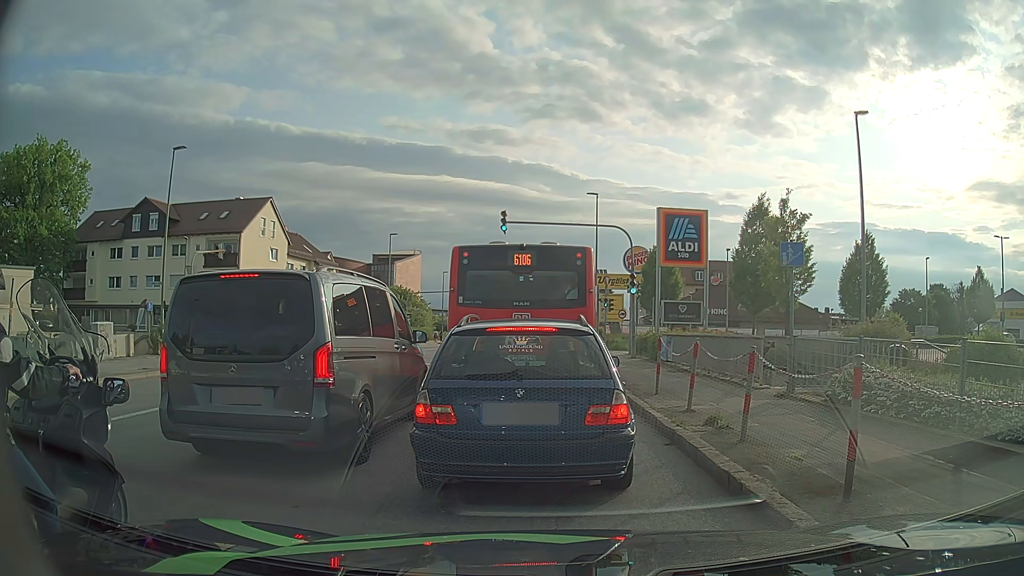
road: tertiary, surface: asphalt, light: Day
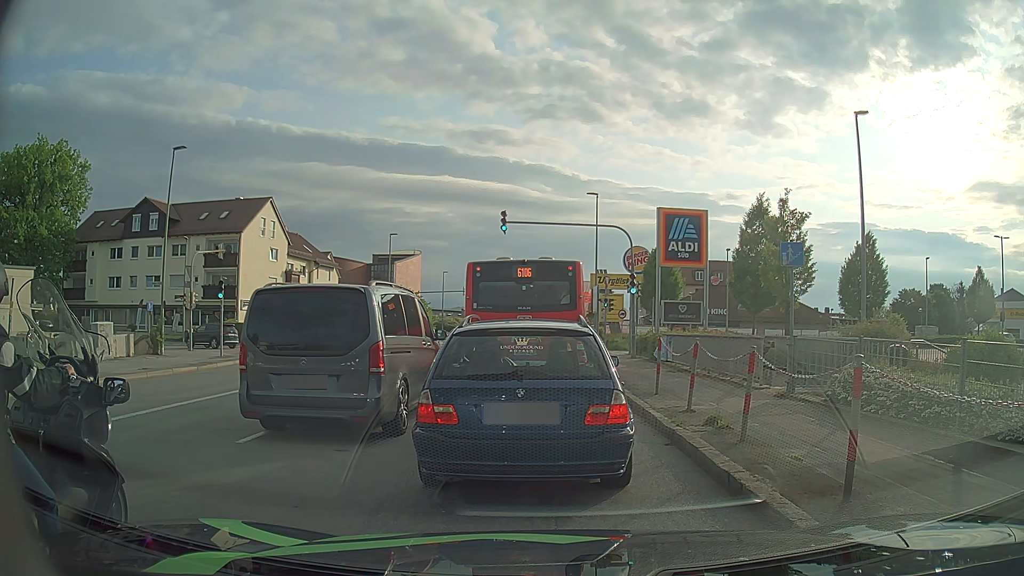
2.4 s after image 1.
(0.0, 0.0) m; 0°
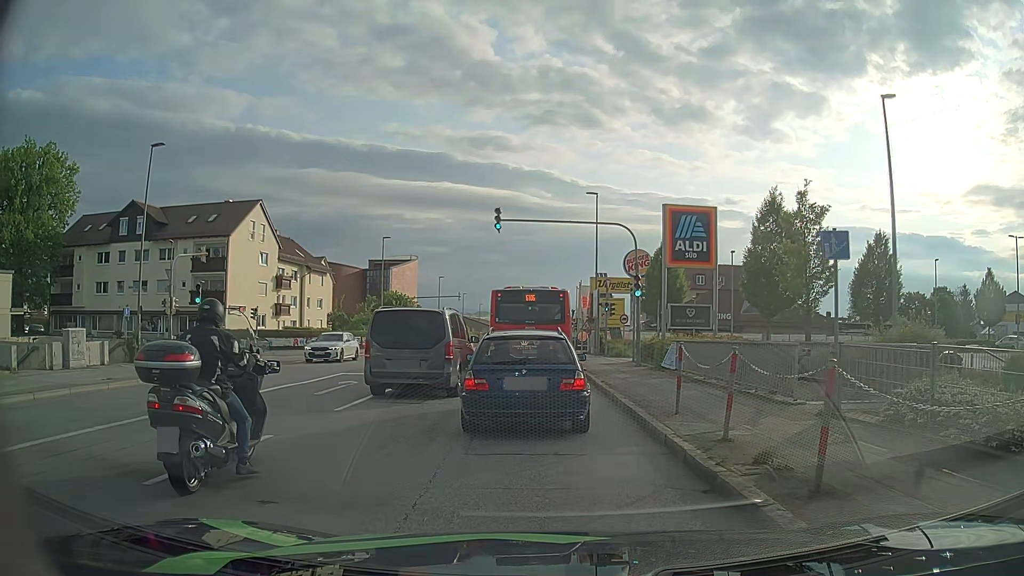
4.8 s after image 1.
(+0.1, +2.1) m; +3°
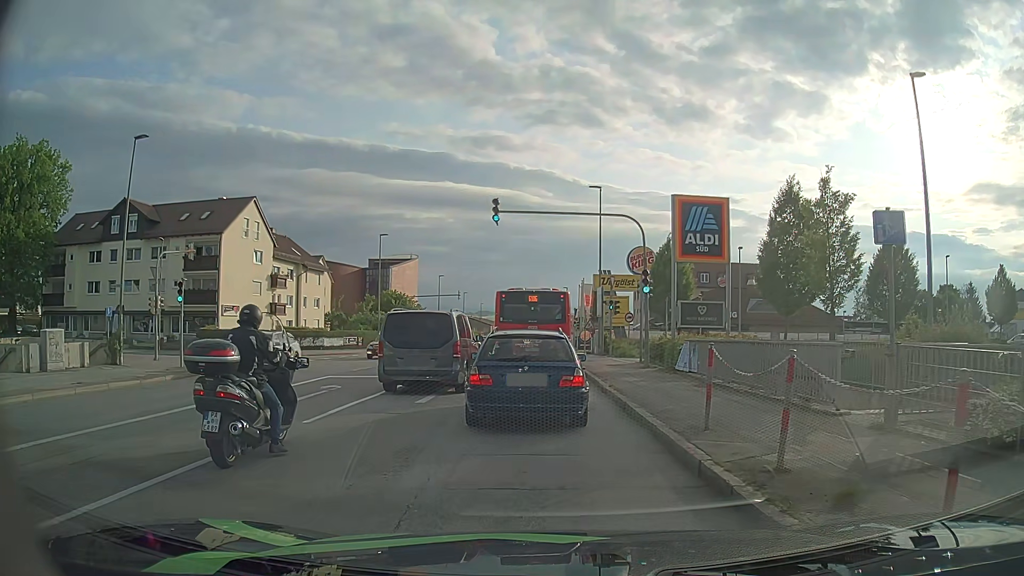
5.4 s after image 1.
(0.0, +1.8) m; -1°
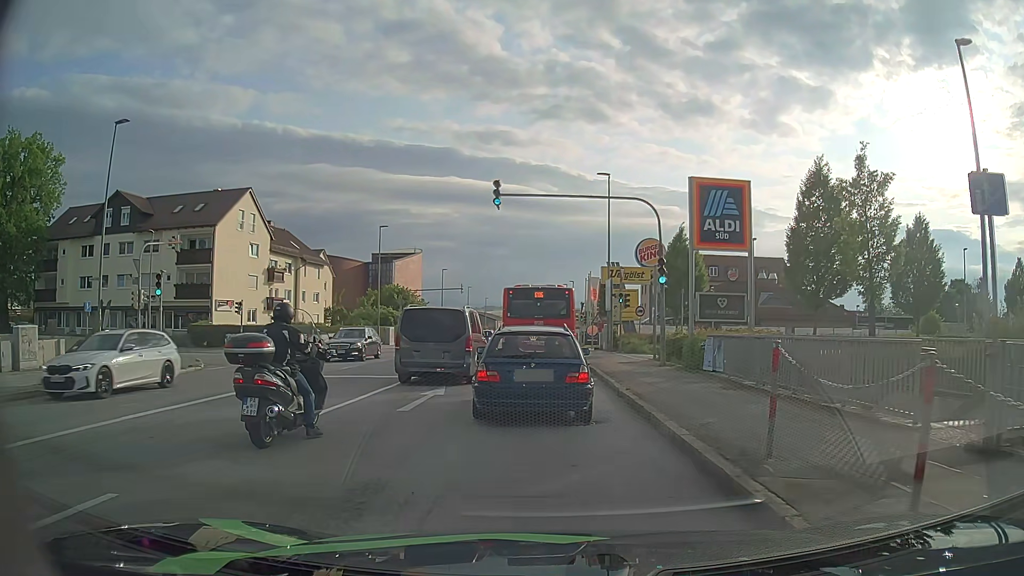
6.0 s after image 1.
(0.0, +2.1) m; 0°
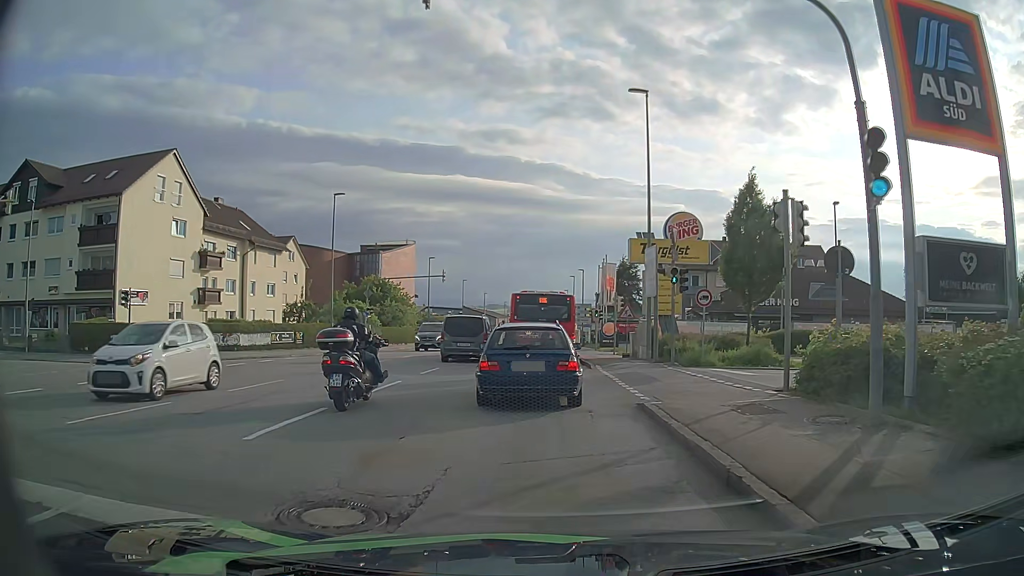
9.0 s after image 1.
(-0.1, +14.3) m; 0°
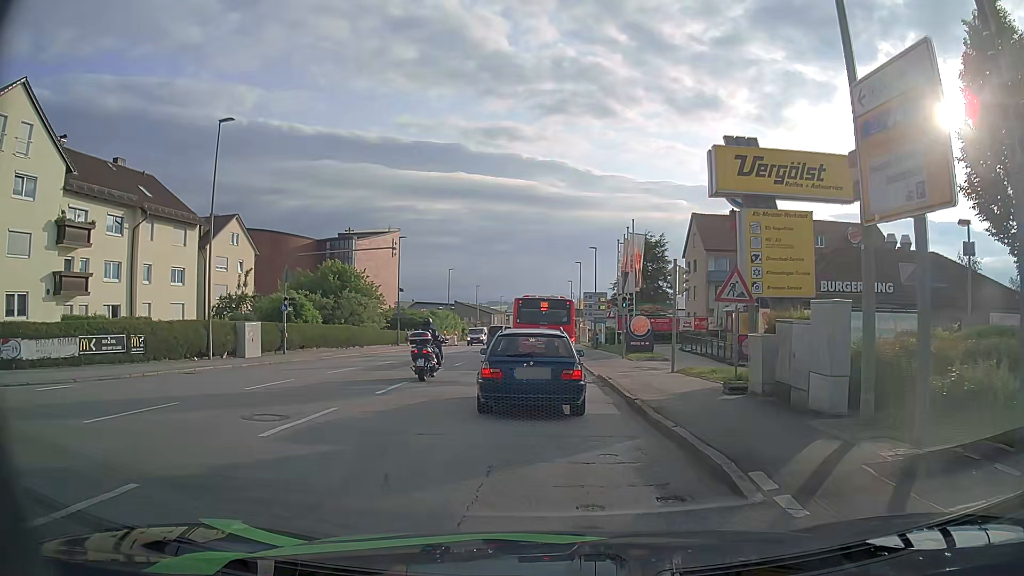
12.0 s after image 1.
(-0.2, +17.2) m; +1°
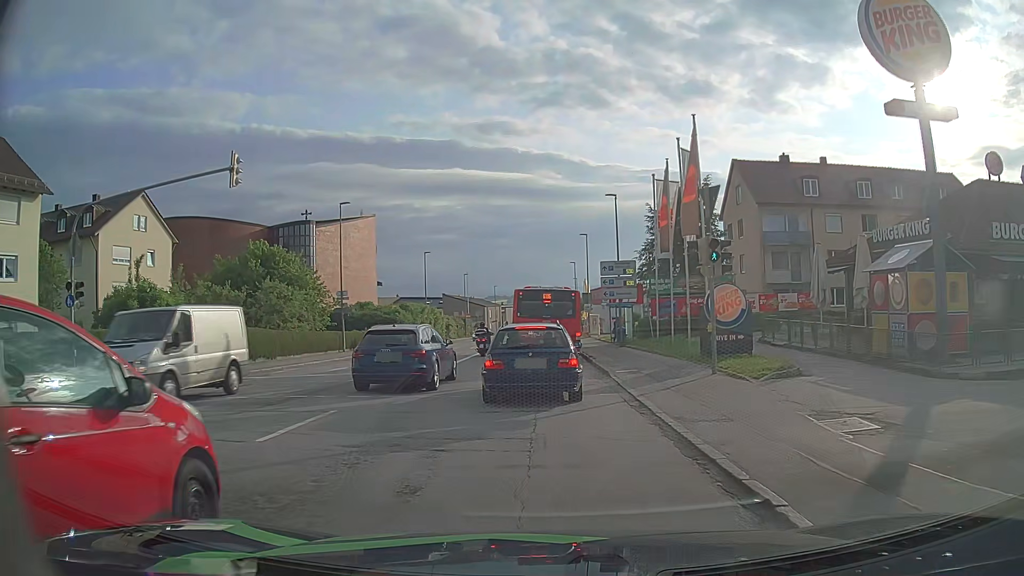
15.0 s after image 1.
(-0.5, +18.2) m; -1°
